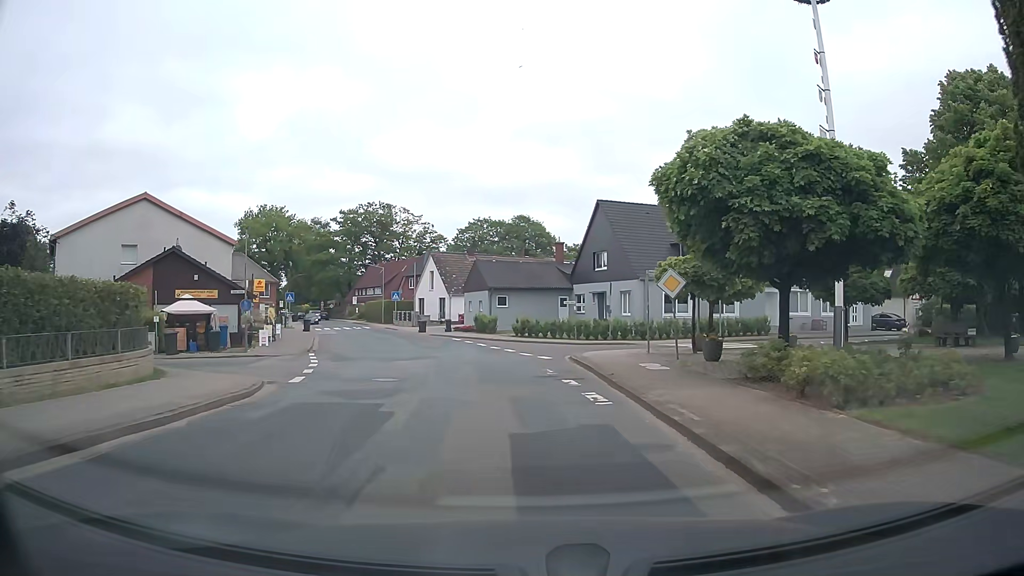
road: tertiary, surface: asphalt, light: Day
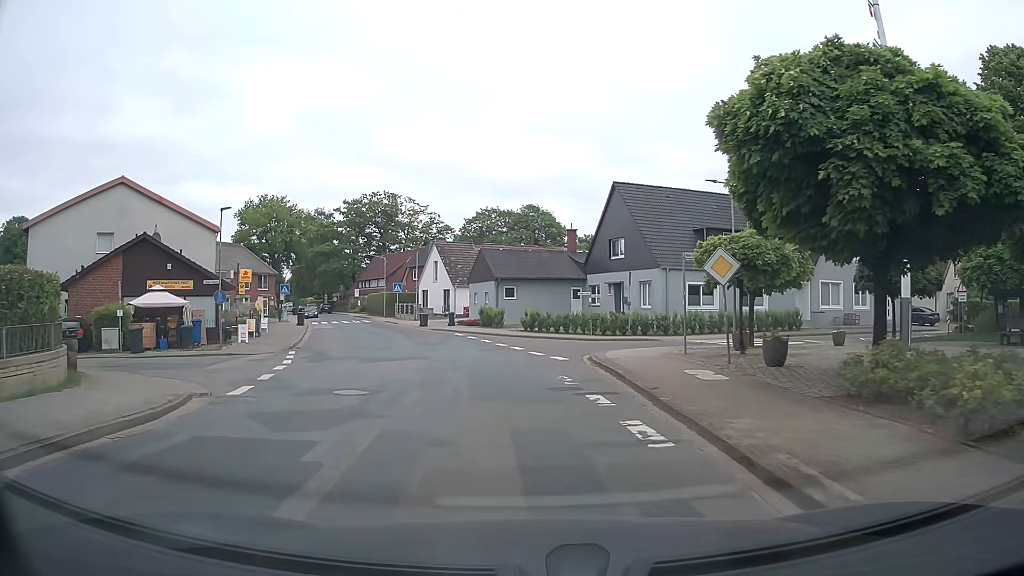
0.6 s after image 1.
(-0.1, +4.0) m; -1°
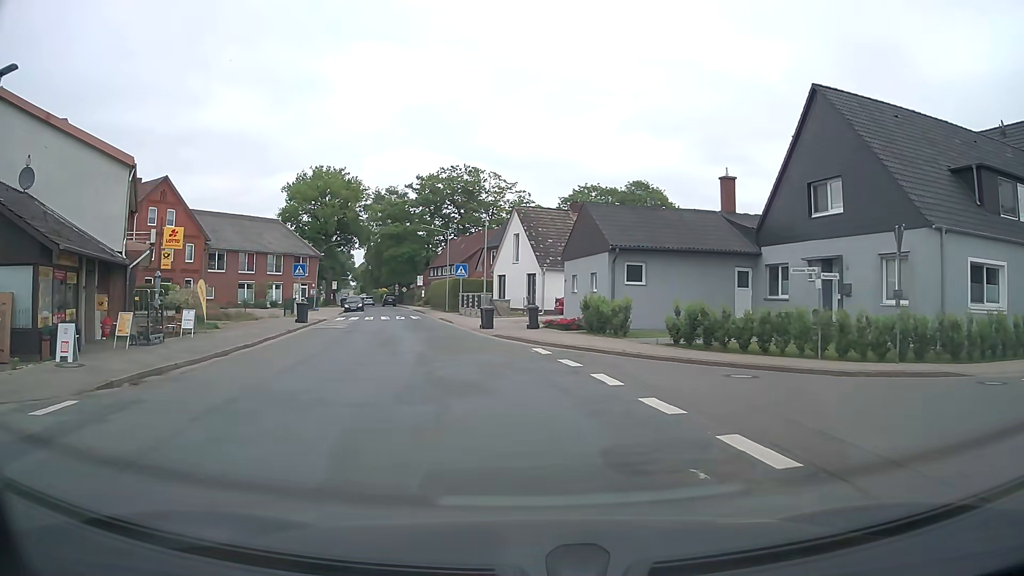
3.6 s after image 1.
(-1.5, +19.5) m; -8°
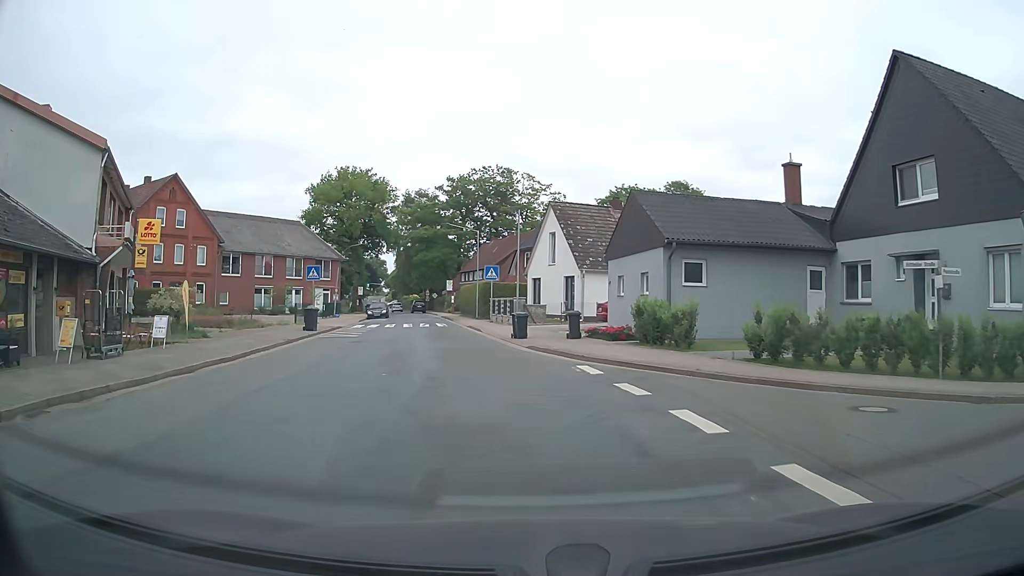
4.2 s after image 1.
(-0.1, +4.2) m; -3°
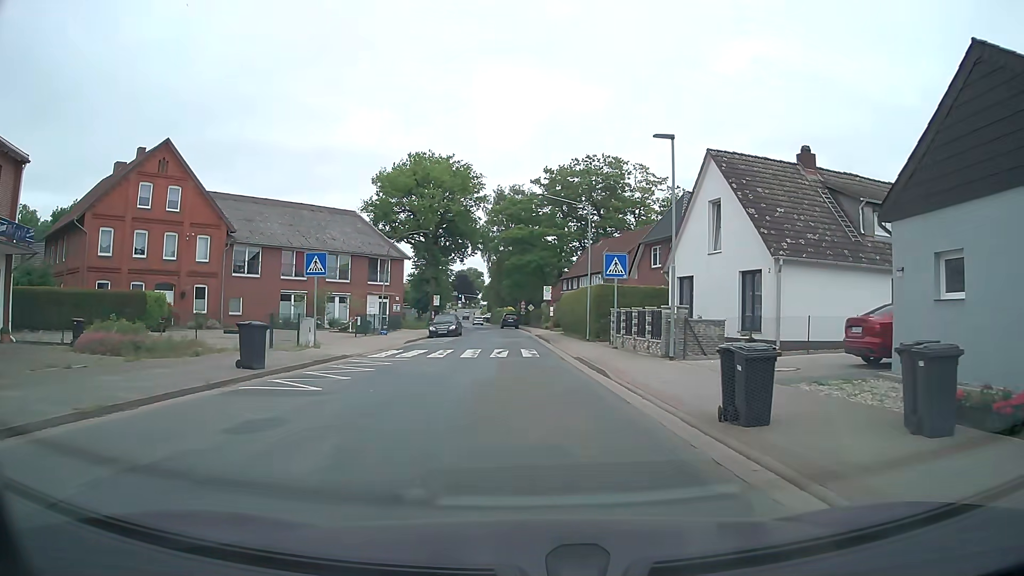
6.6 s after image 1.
(-1.4, +16.8) m; -8°
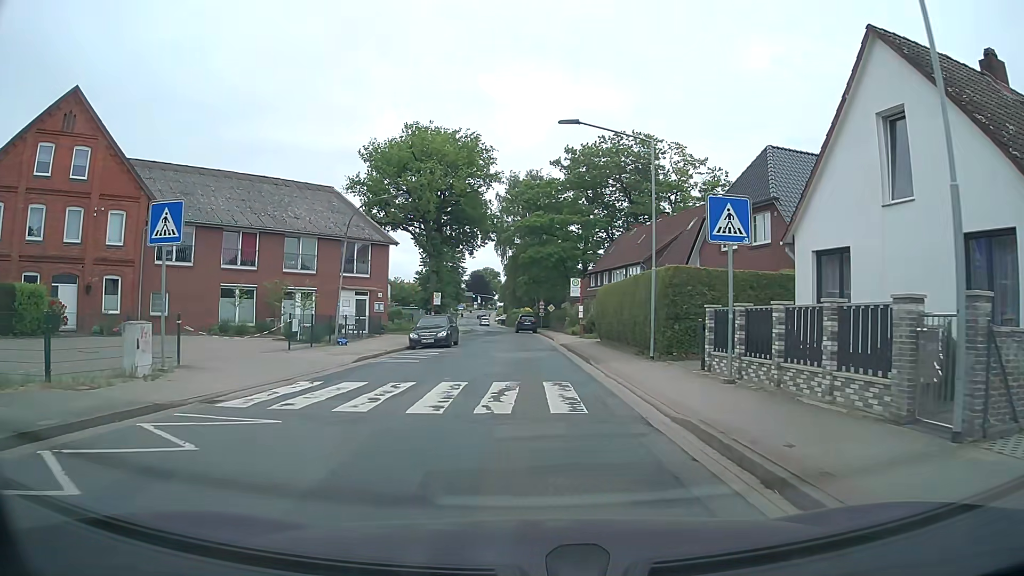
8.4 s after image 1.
(-0.2, +12.1) m; -2°
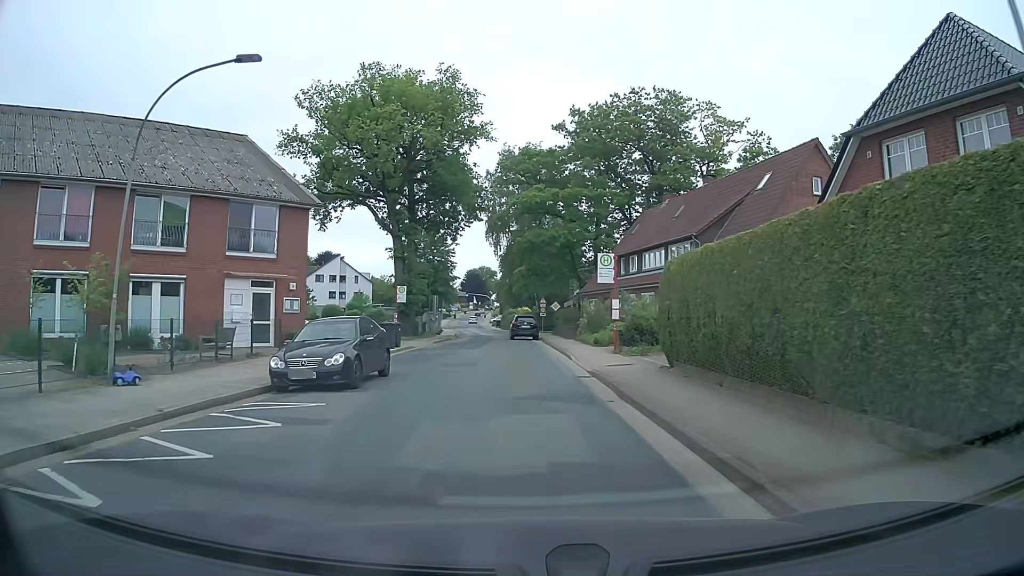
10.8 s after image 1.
(0.0, +15.4) m; 0°
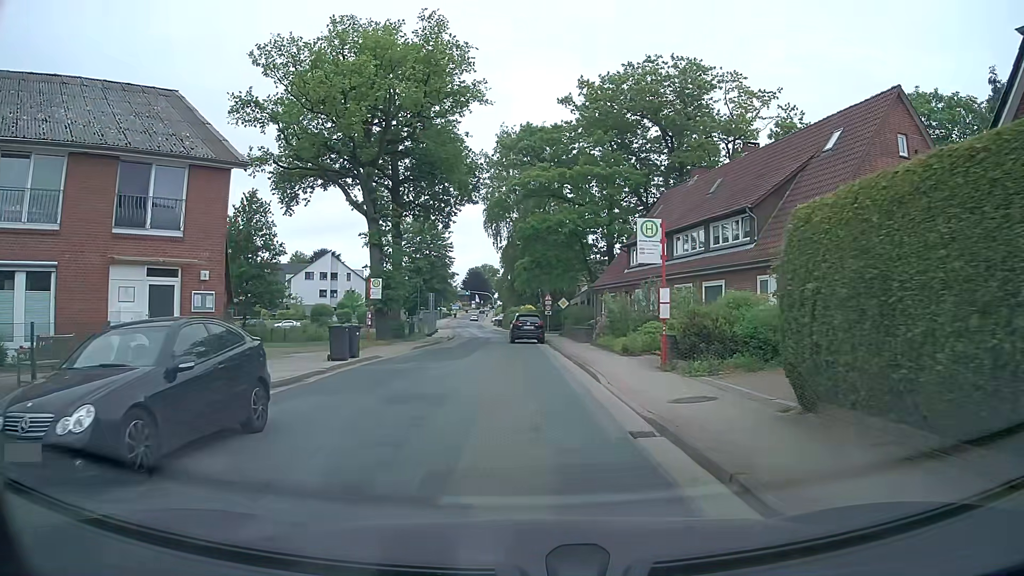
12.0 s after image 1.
(+0.1, +7.8) m; 0°
(0, +10) (-1, +20) (-2, +30) (-3, +40) (-2, +50) (-2, +60) (-3, +70) (-4, +80) (-6, +90) (-7, +99) m
